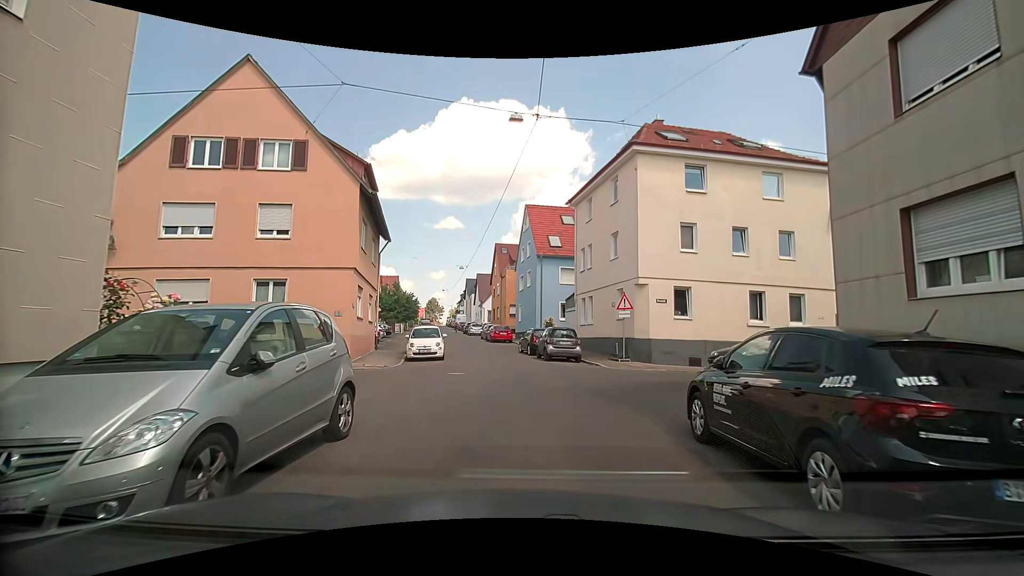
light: Day
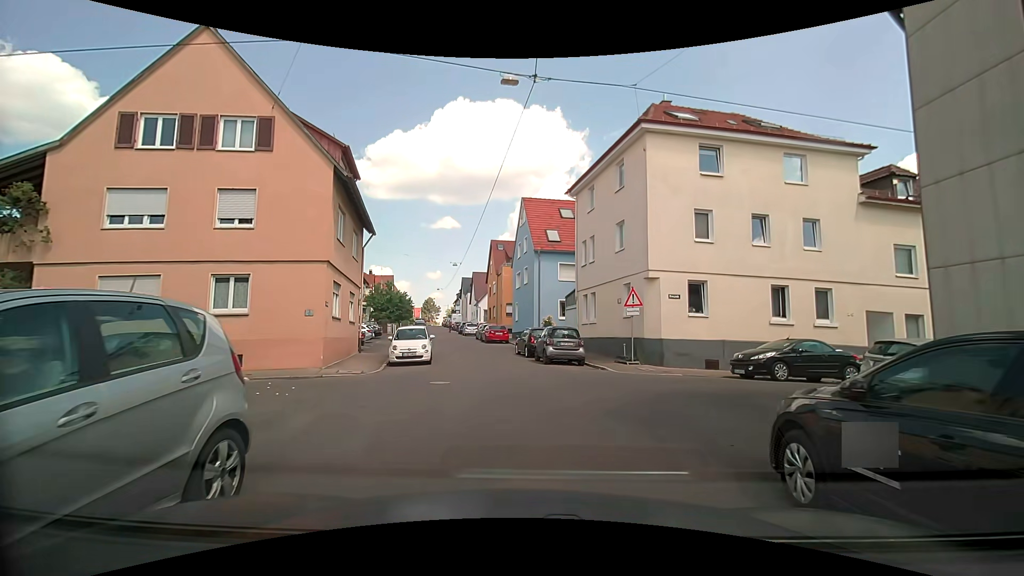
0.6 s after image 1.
(0.0, +2.3) m; -1°
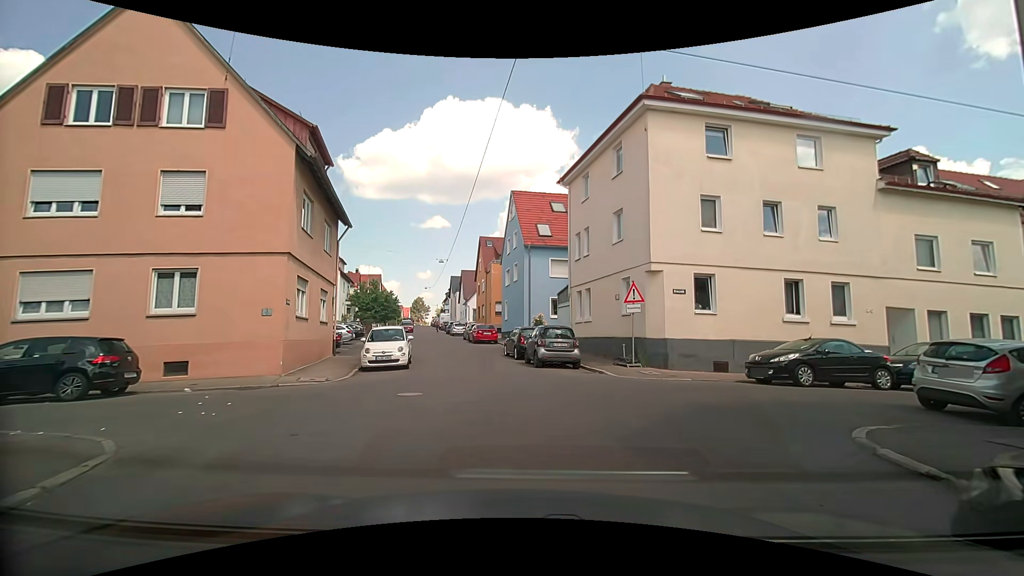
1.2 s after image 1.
(0.0, +2.0) m; 0°
